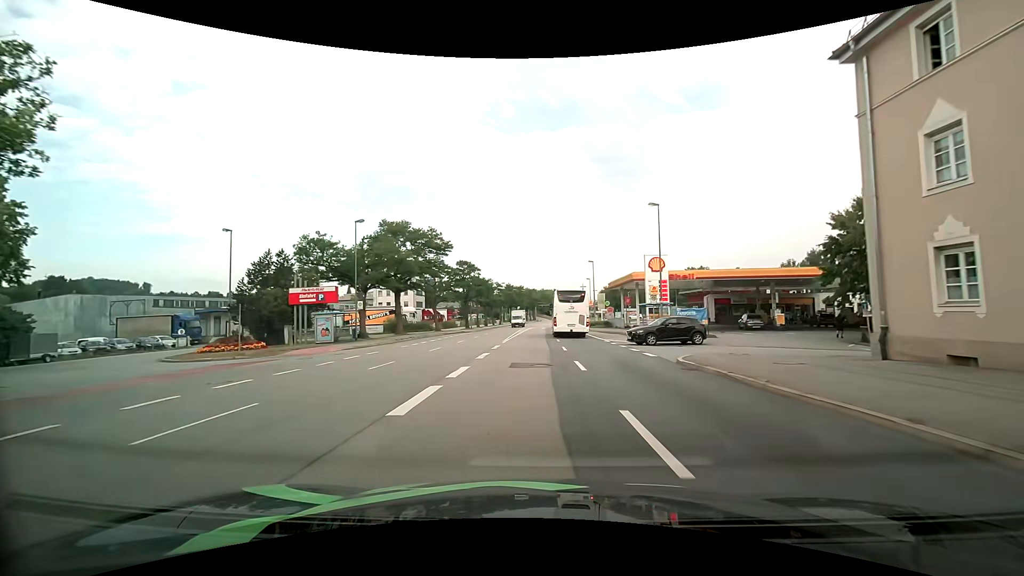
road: primary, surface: asphalt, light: Day
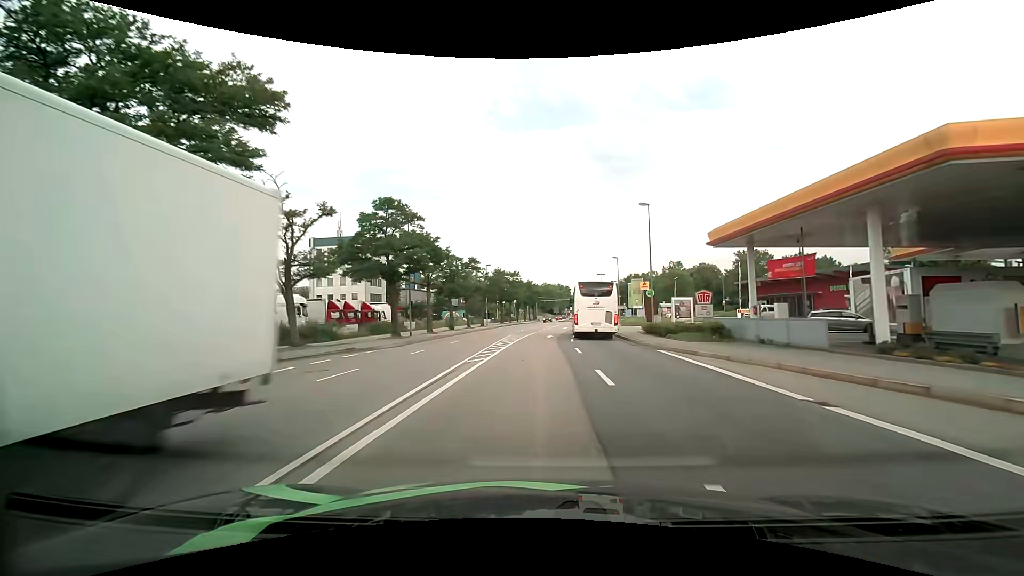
(-0.1, +39.1) m; 0°
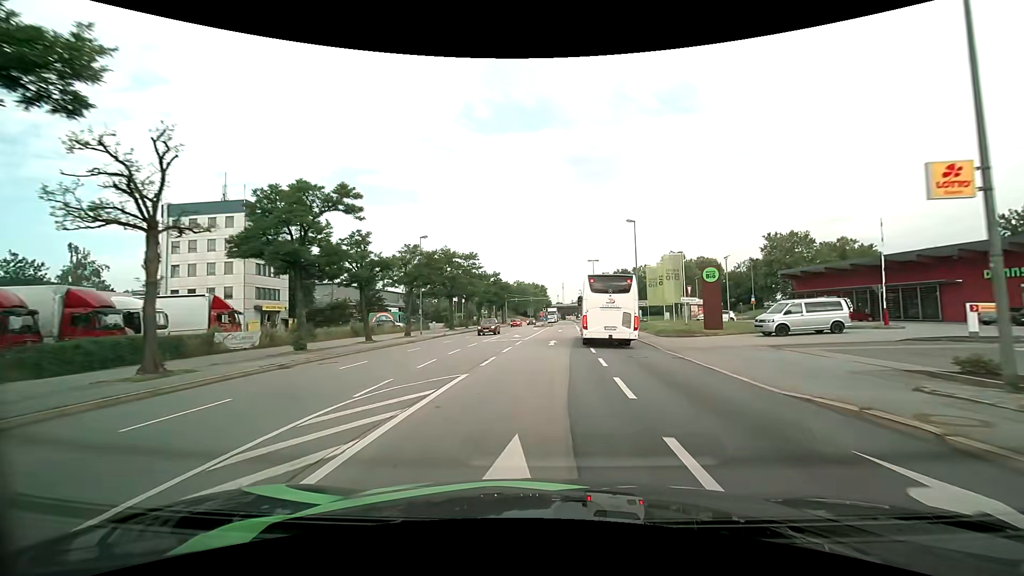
(+0.7, +31.4) m; +3°
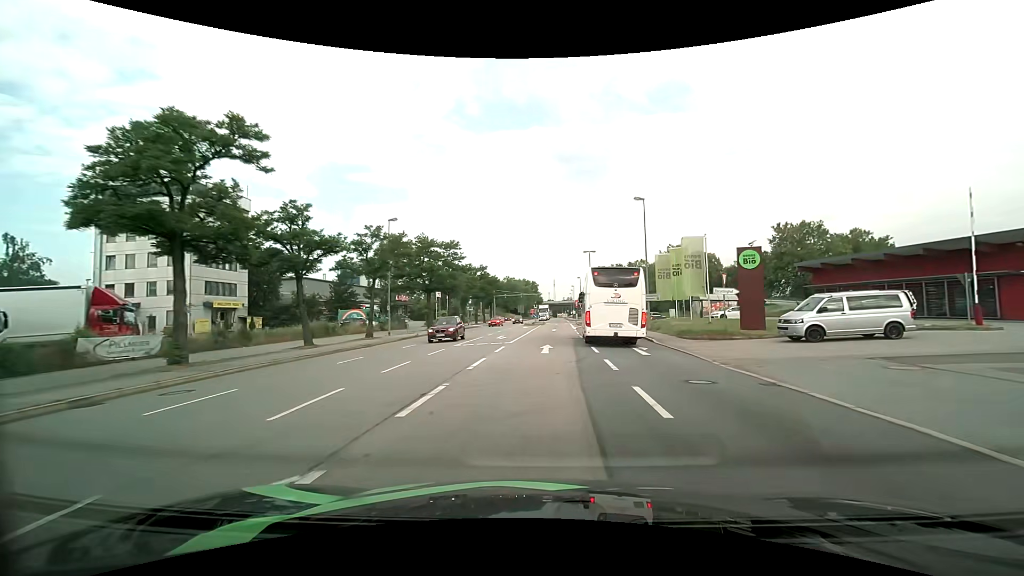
(+0.1, +7.9) m; +1°
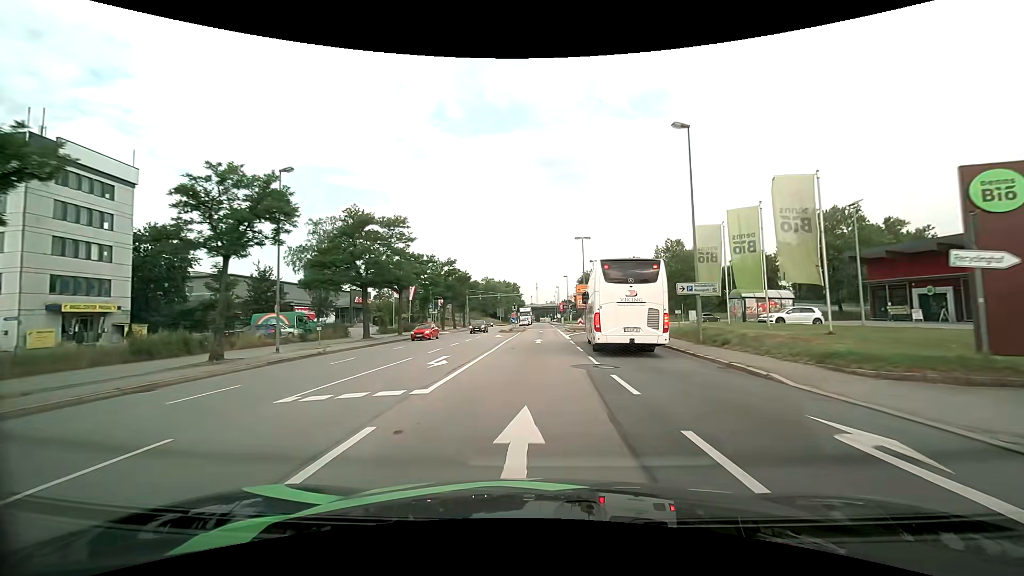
(+0.3, +15.8) m; +2°
(0, +10) (0, +20) (0, +30) (+1, +40) (+1, +50) (+1, +60) (+1, +70) (+1, +80) (+1, +90) (+1, +100) m
